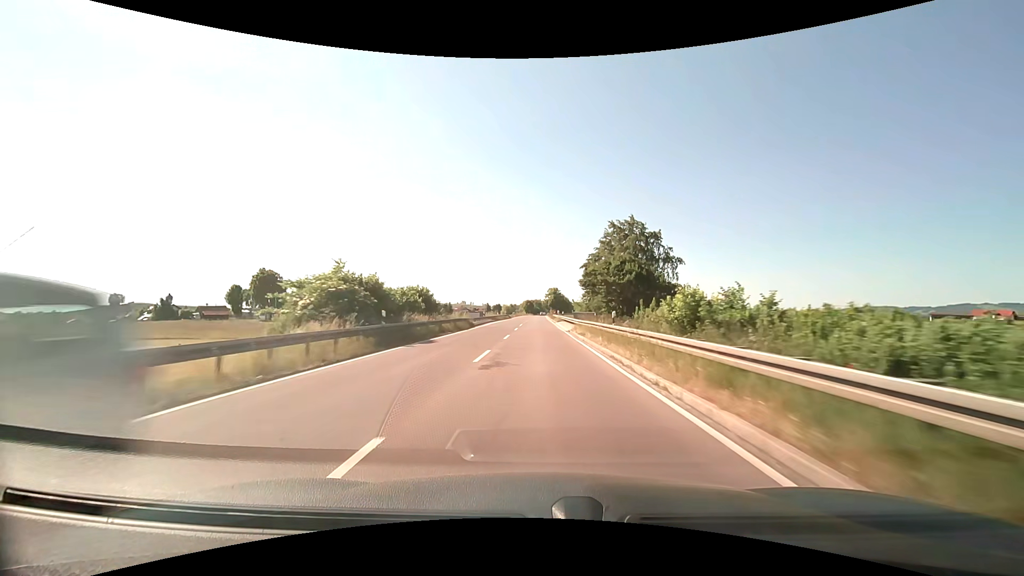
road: primary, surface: asphalt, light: Day
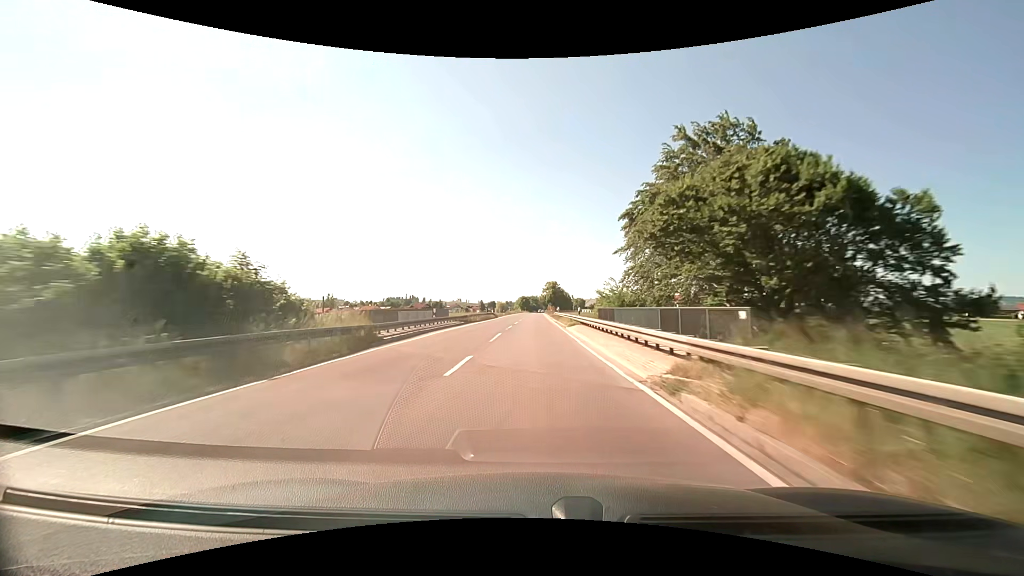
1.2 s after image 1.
(0.0, +27.6) m; 0°
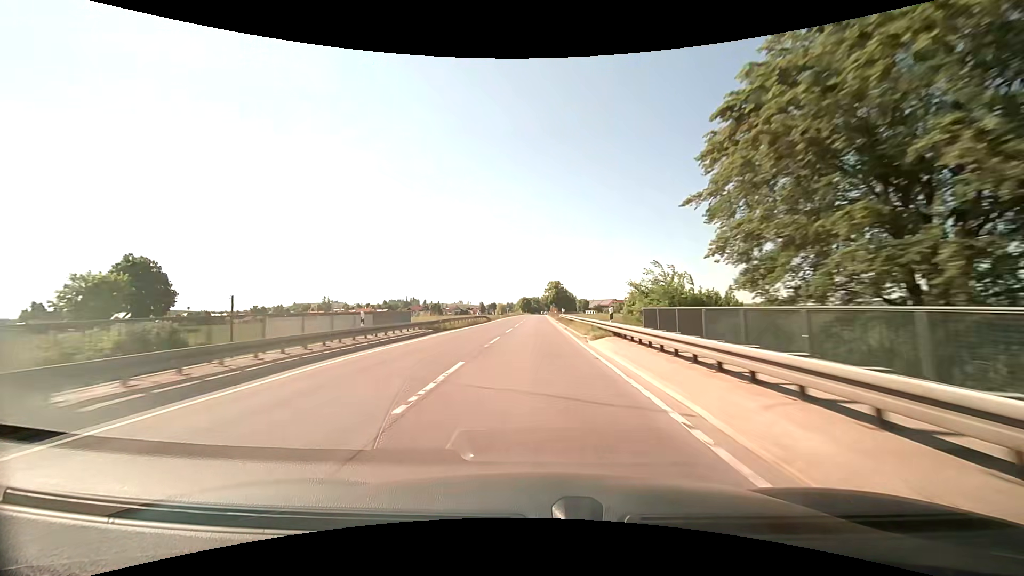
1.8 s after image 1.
(-0.1, +13.9) m; 0°
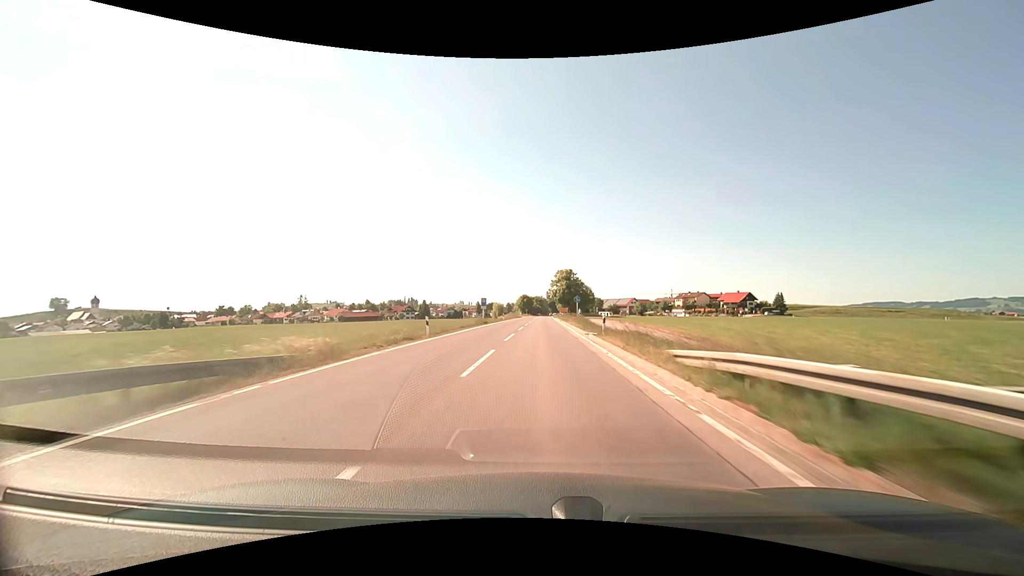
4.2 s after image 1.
(+0.1, +55.9) m; 0°
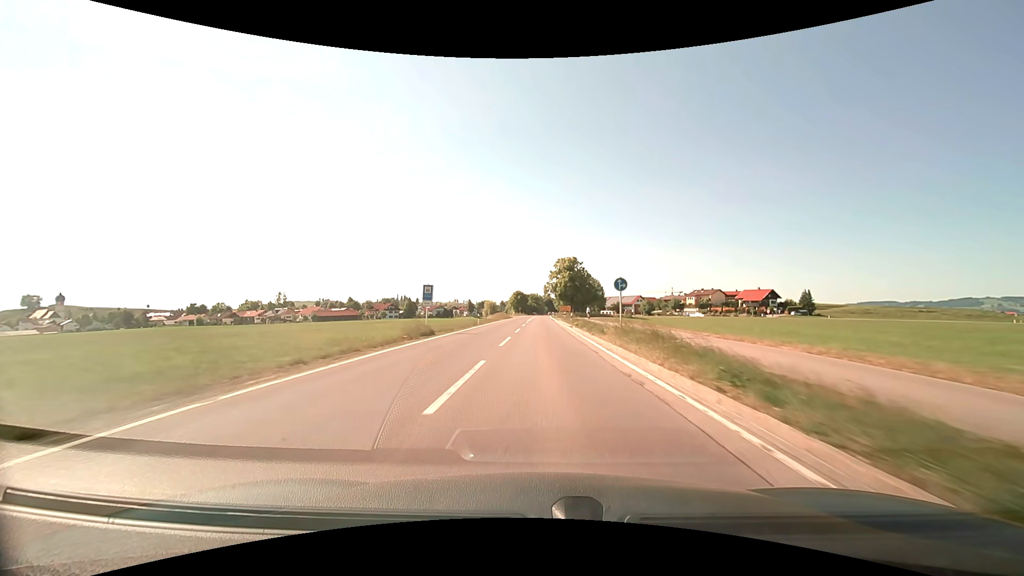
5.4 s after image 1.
(+0.1, +27.8) m; +1°
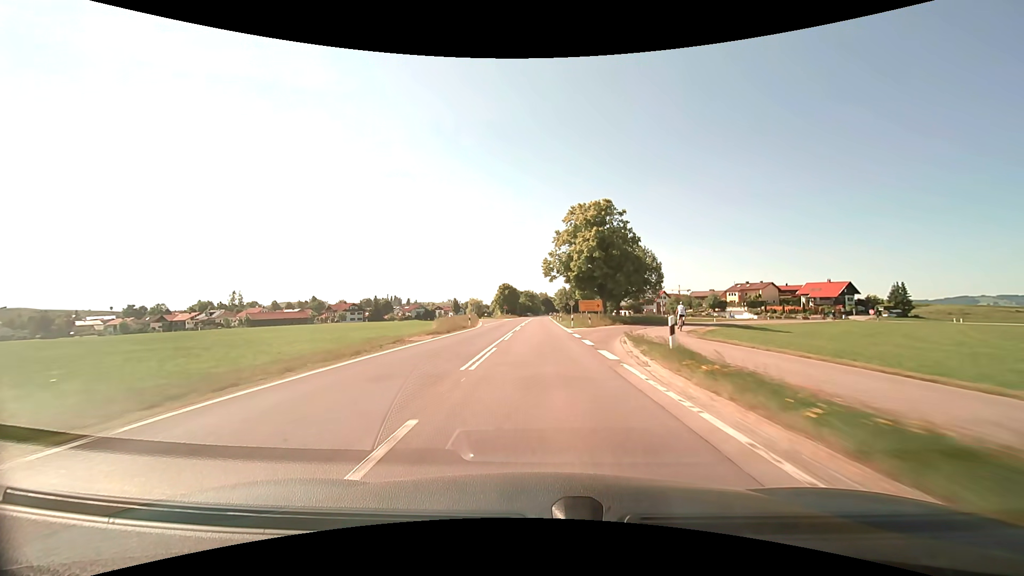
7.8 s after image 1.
(+0.2, +54.7) m; 0°
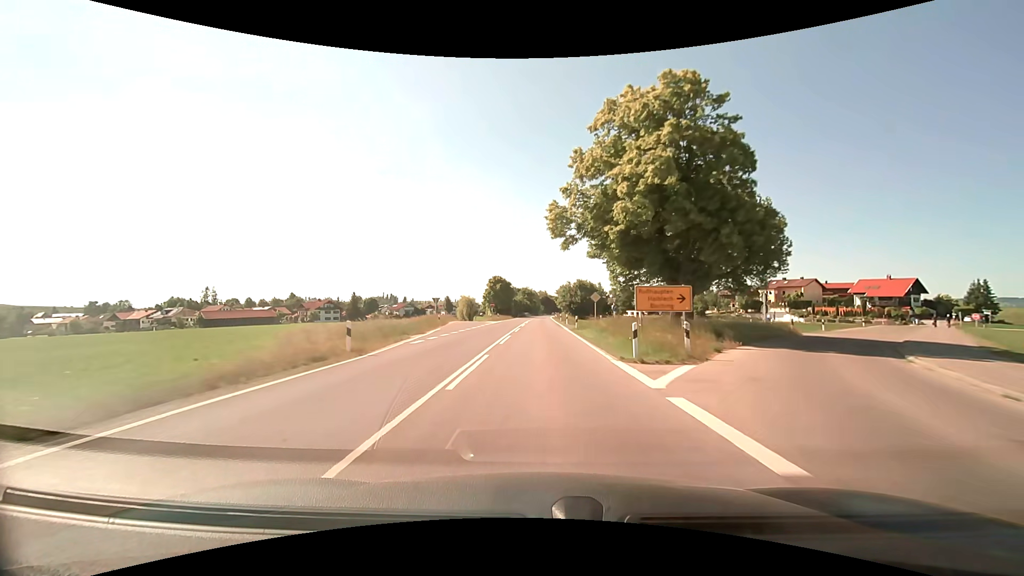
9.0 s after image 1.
(+0.1, +27.4) m; +1°
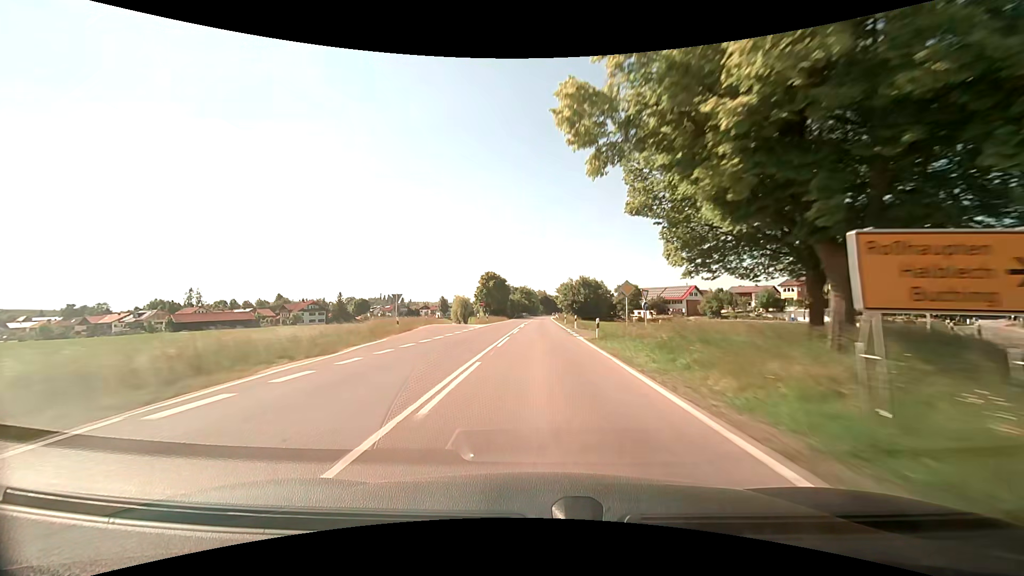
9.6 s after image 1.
(0.0, +13.8) m; 0°
(0, +10) (0, +20) (0, +30) (0, +40) (0, +50) (0, +60) (0, +70) (+1, +80) (+1, +90) (+1, +100) m
